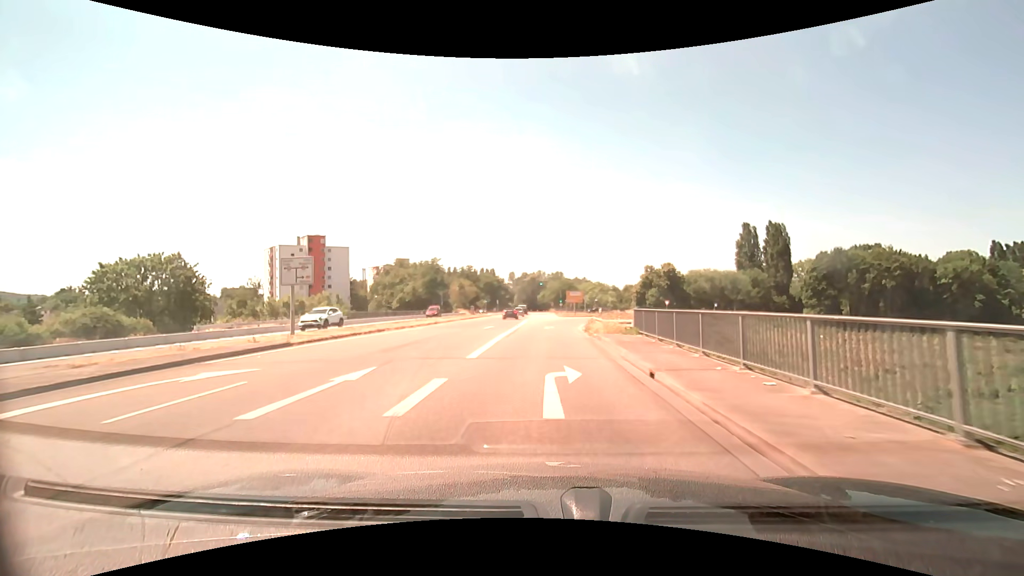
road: secondary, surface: asphalt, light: Day
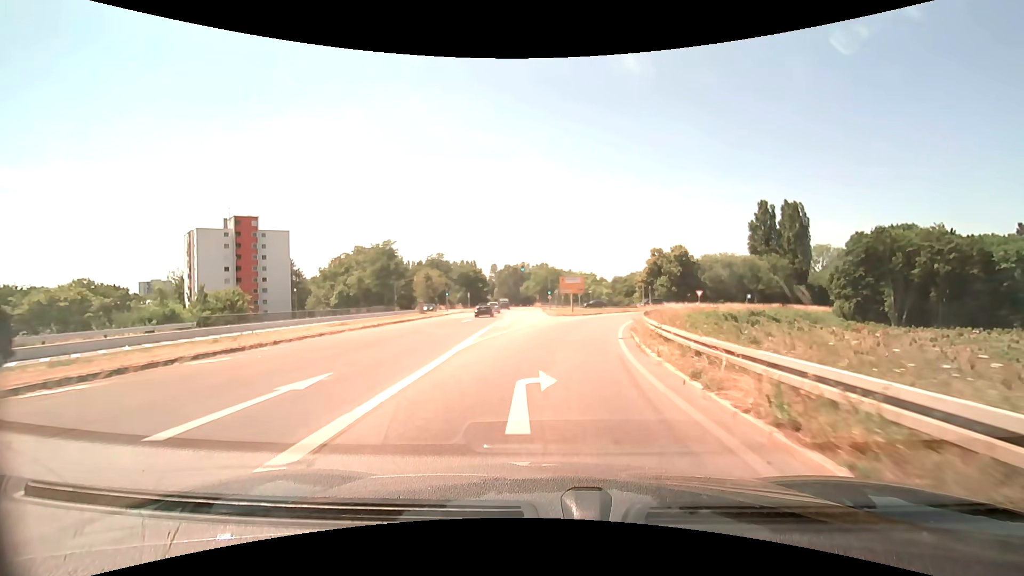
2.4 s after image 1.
(+0.2, +25.9) m; +2°
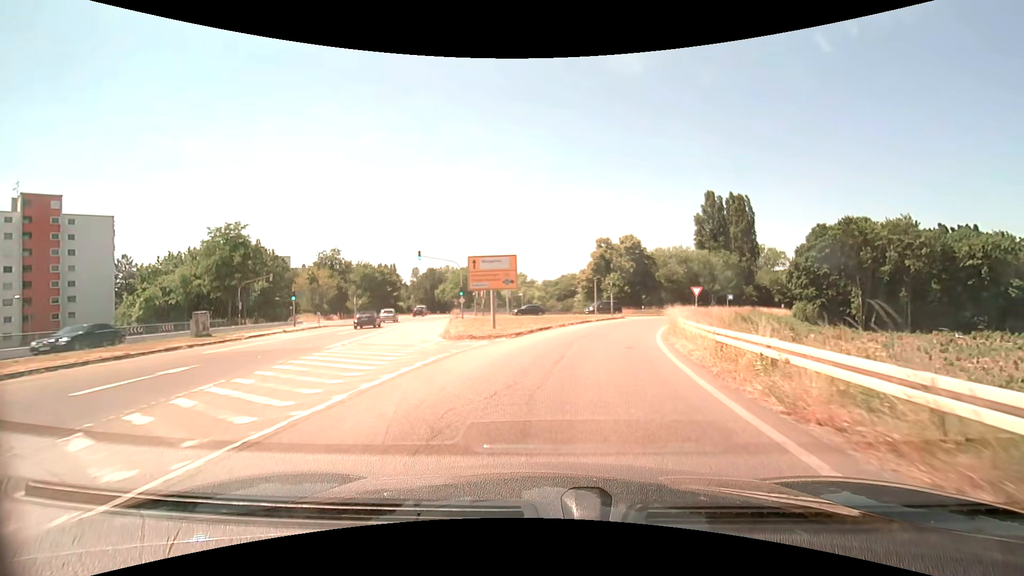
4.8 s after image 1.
(+1.6, +25.5) m; +8°
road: secondary_link
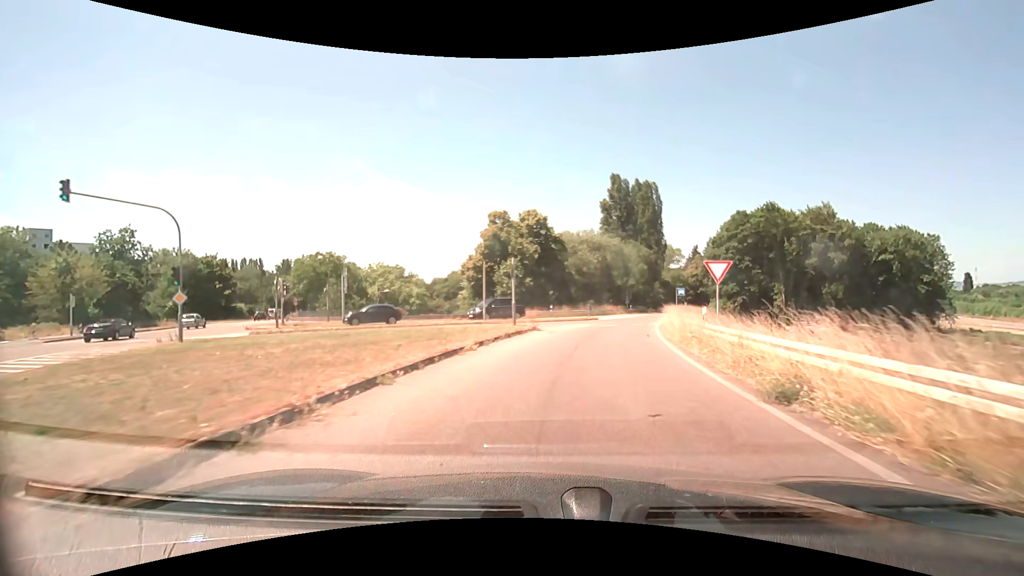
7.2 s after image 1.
(+2.4, +24.5) m; +12°
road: trunk_link
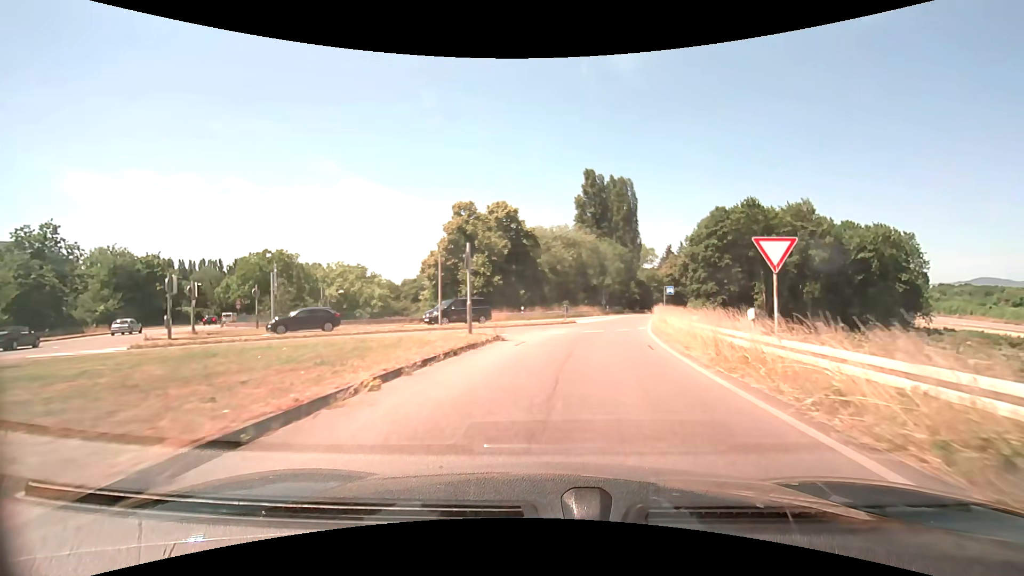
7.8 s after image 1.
(+0.2, +6.1) m; +3°
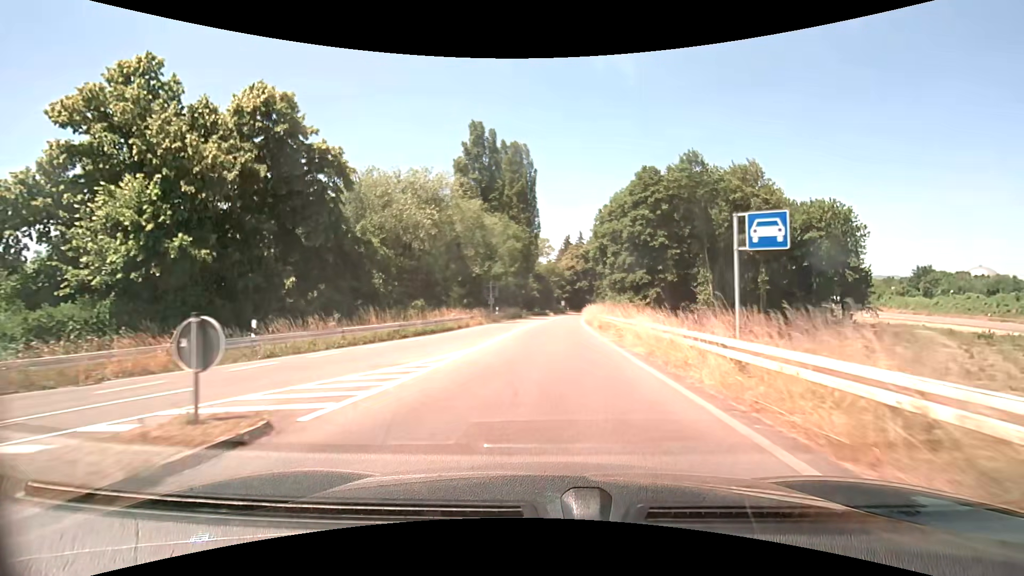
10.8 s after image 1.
(+3.9, +30.9) m; +12°
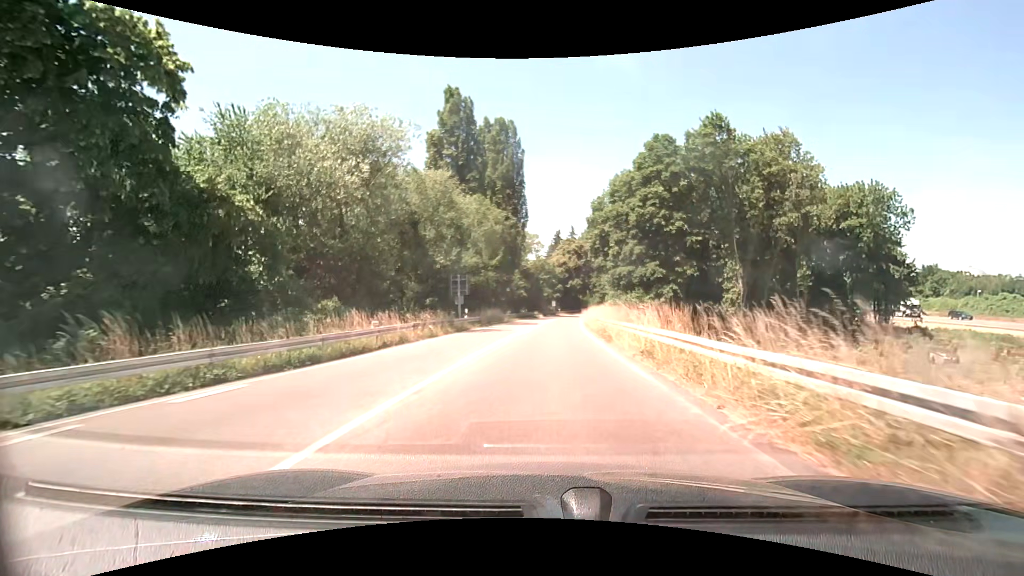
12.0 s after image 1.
(+0.1, +13.1) m; +1°
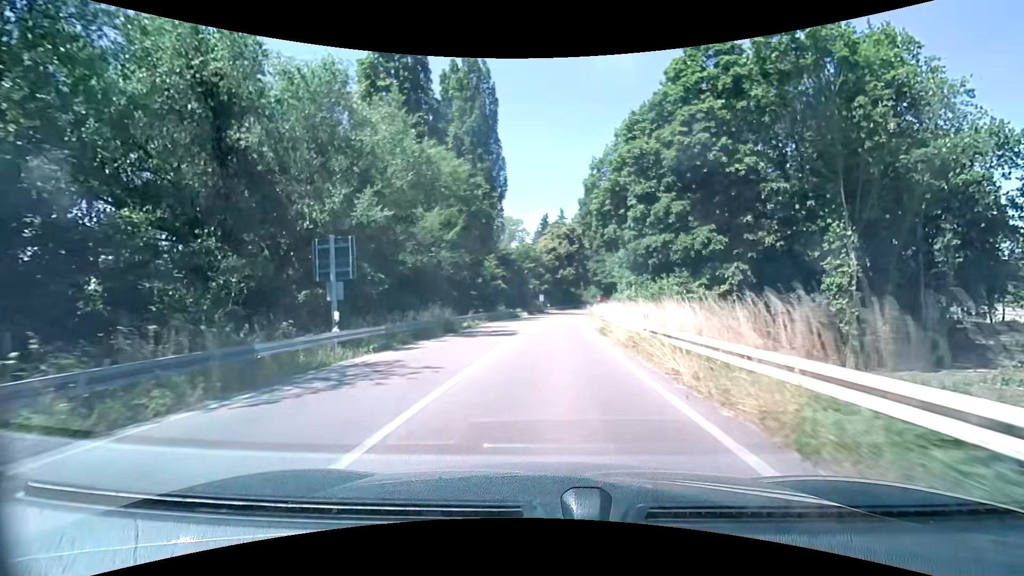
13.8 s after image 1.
(+0.2, +20.3) m; +1°
(0, +10) (0, +20) (+1, +30) (+1, +40) (+2, +50) (+3, +60) (+4, +70) (+6, +80) (+9, +89) (+14, +98) m
